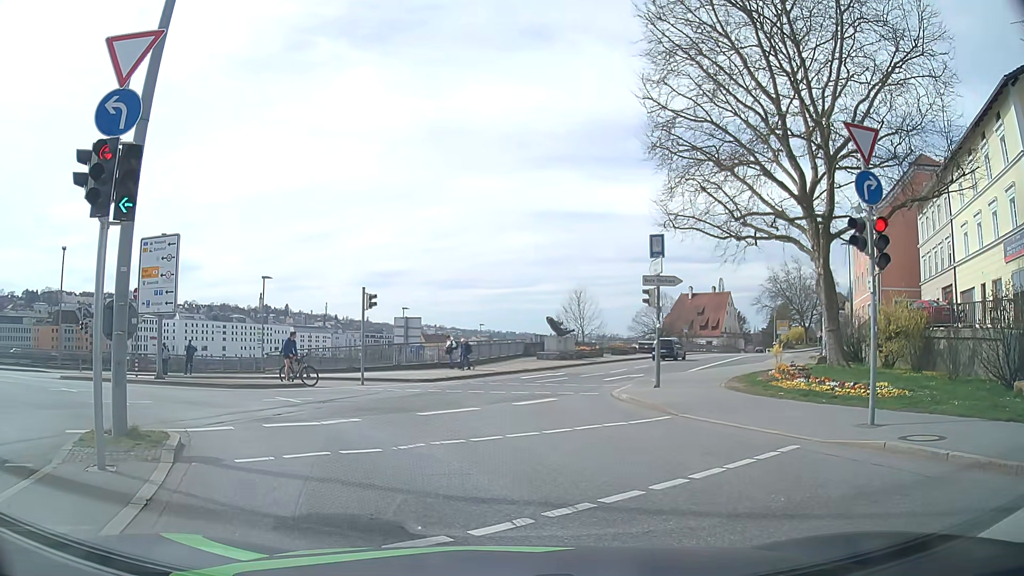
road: primary_link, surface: asphalt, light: Day
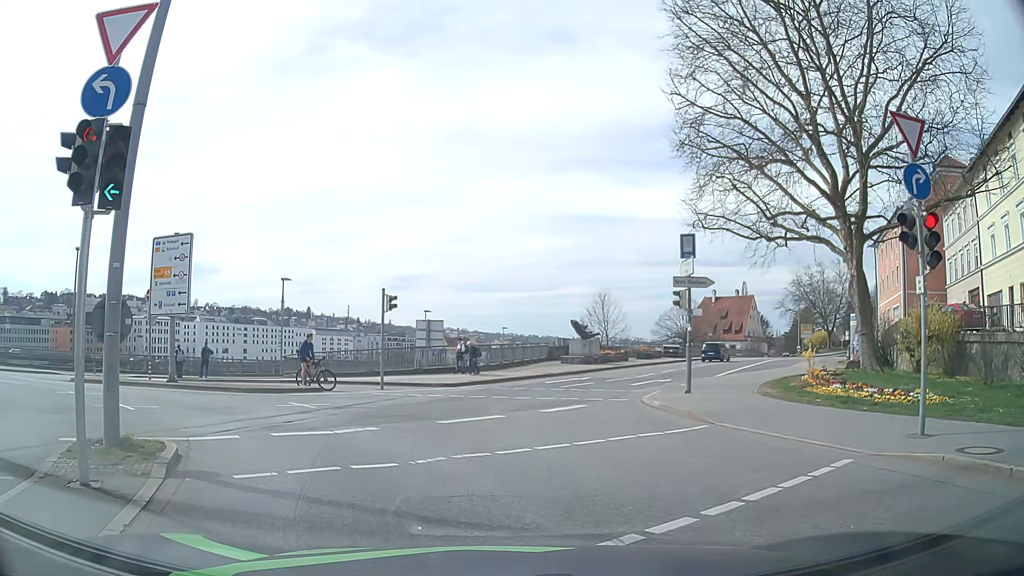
(0.0, +0.9) m; -2°
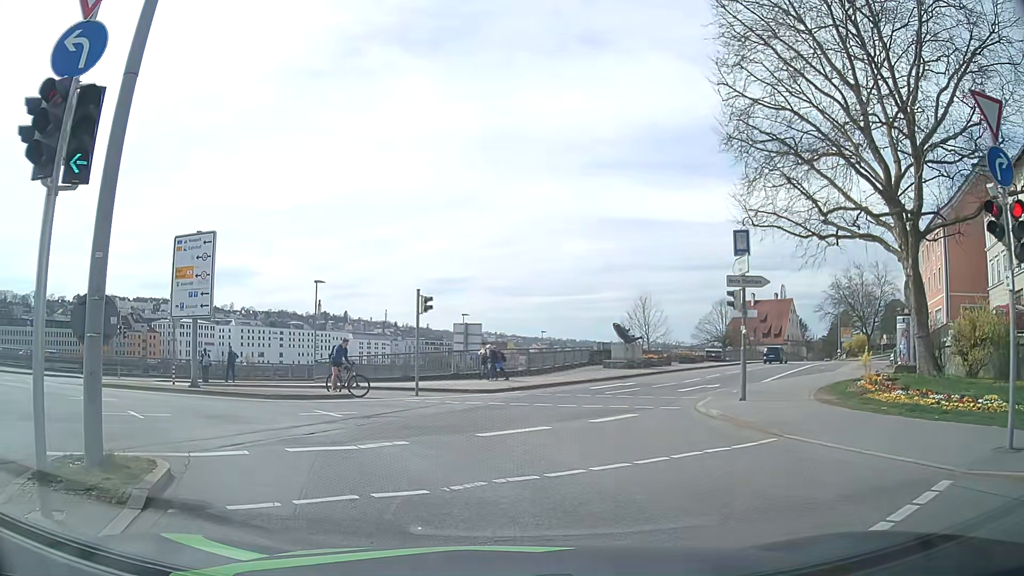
(-0.1, +1.4) m; -4°
(-2, +10) (-8, +18) (-17, +23) (-26, +26) (-35, +30) (-45, +33) (-54, +37) (-63, +40) (-73, +43) (-82, +47) m
